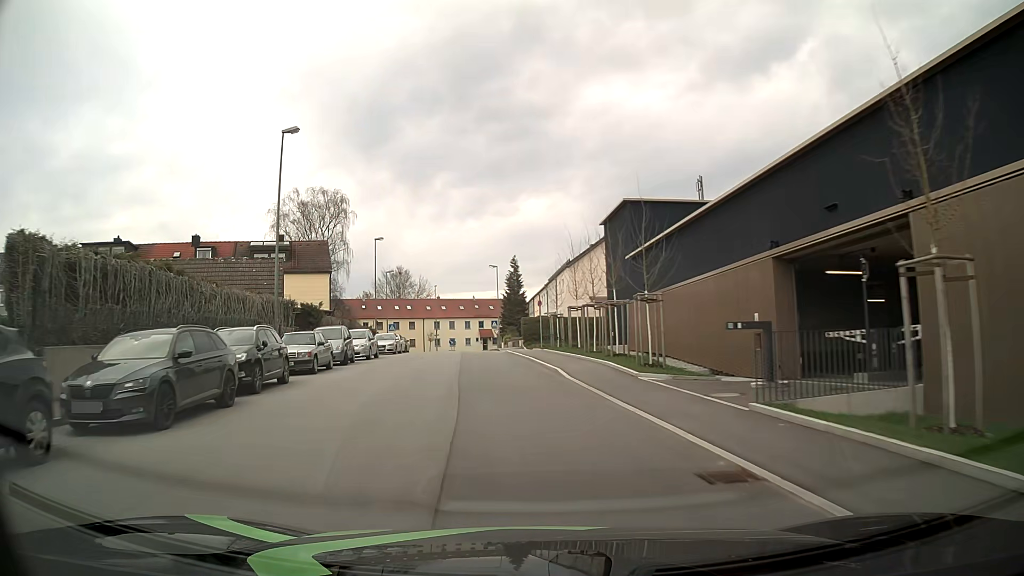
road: residential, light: Day
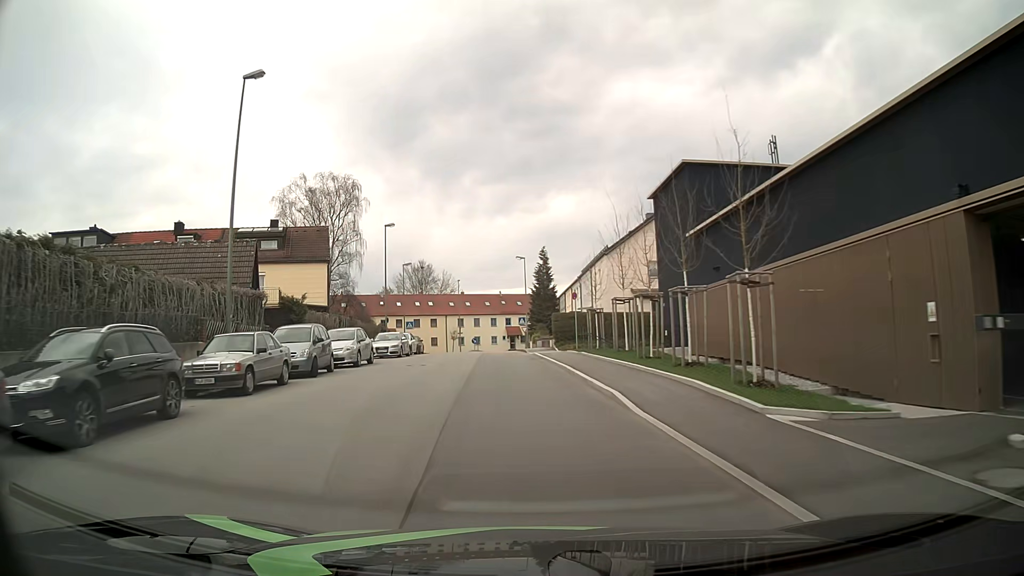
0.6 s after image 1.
(-0.2, +7.3) m; -2°
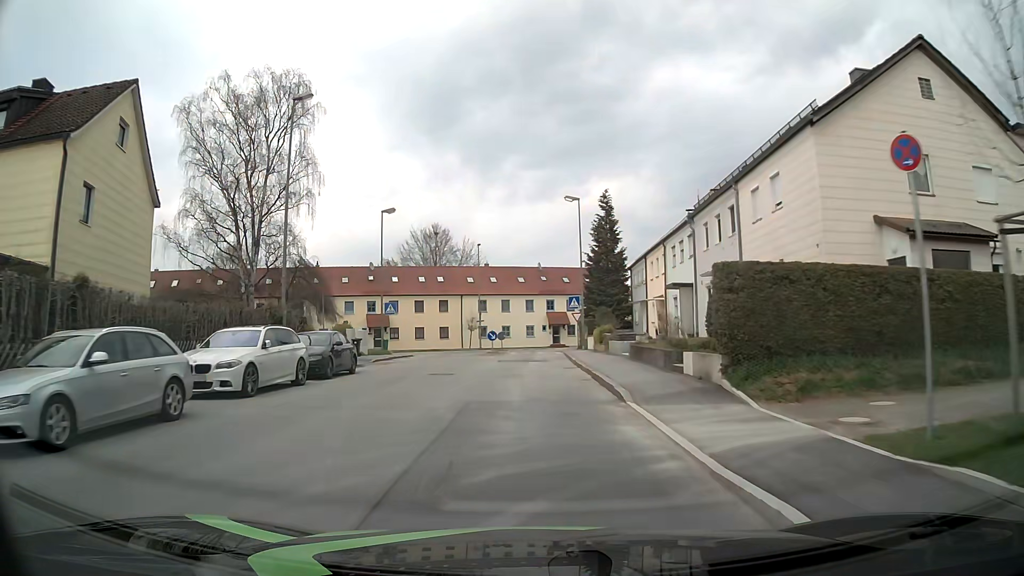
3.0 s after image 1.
(-1.3, +29.3) m; -4°
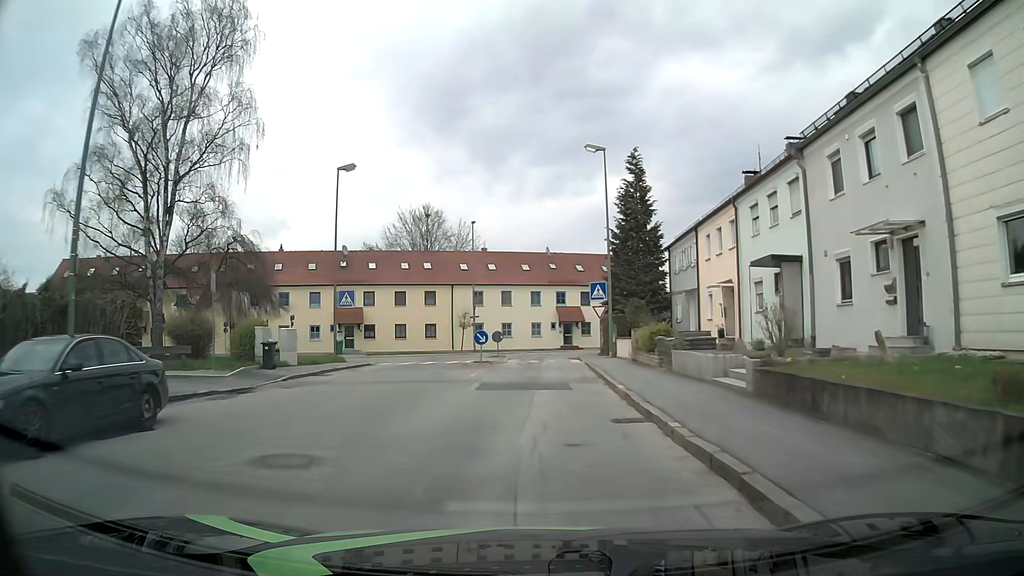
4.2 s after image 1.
(-0.1, +12.4) m; 0°
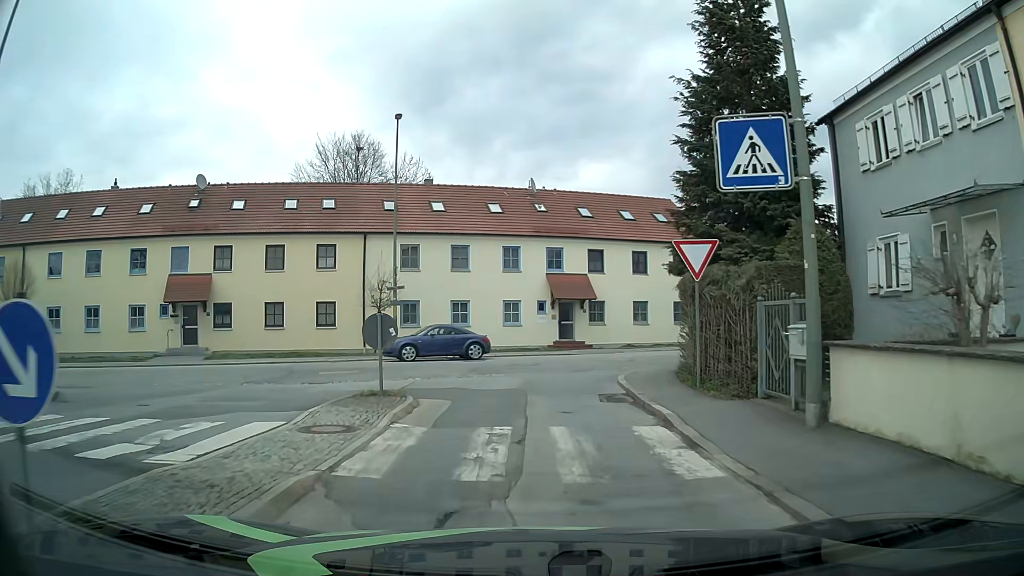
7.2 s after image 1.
(+0.2, +24.1) m; +3°
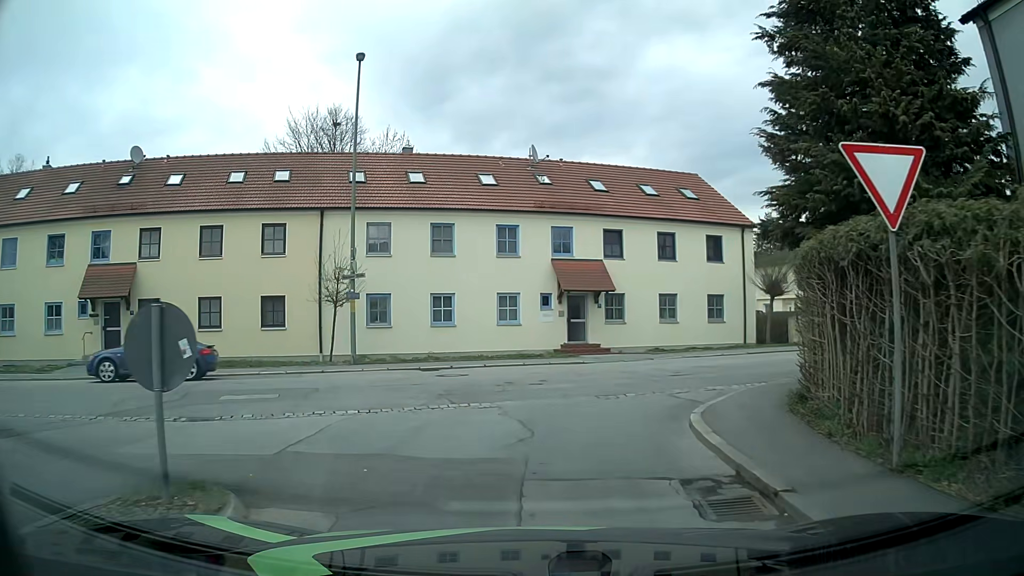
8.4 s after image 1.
(-0.2, +6.8) m; -1°
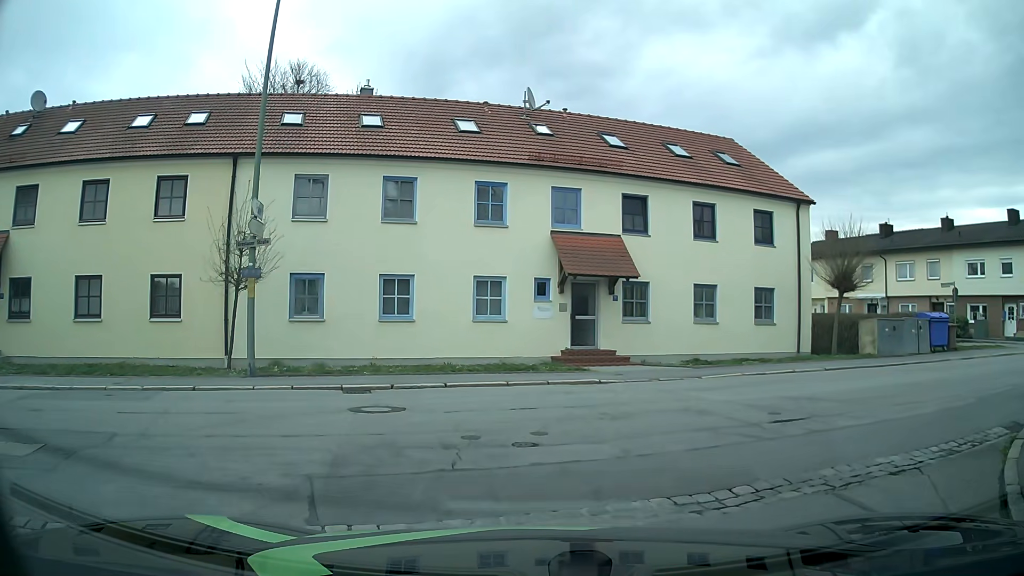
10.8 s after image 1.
(-0.1, +7.1) m; 0°
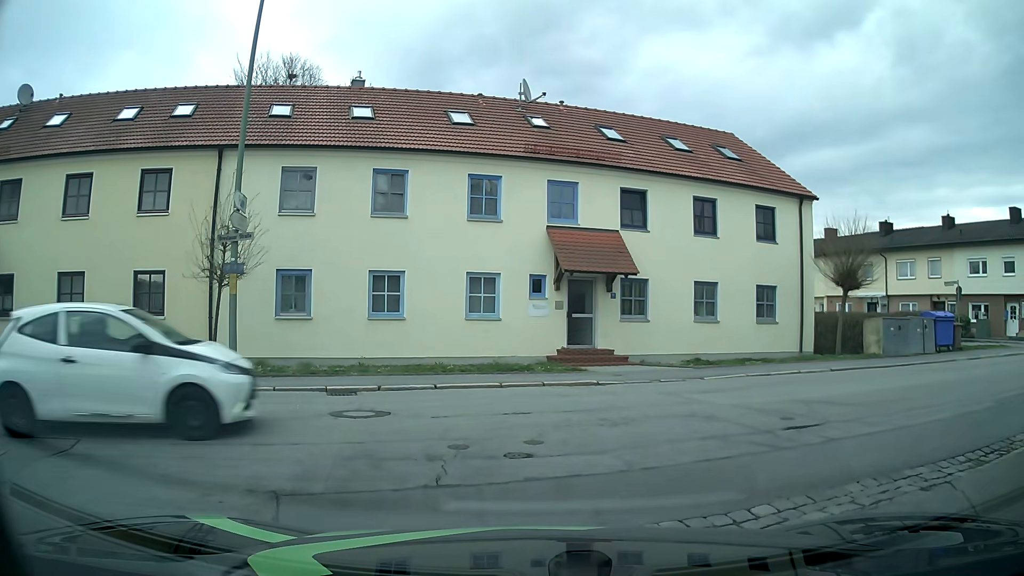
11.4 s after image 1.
(0.0, +0.6) m; 0°
